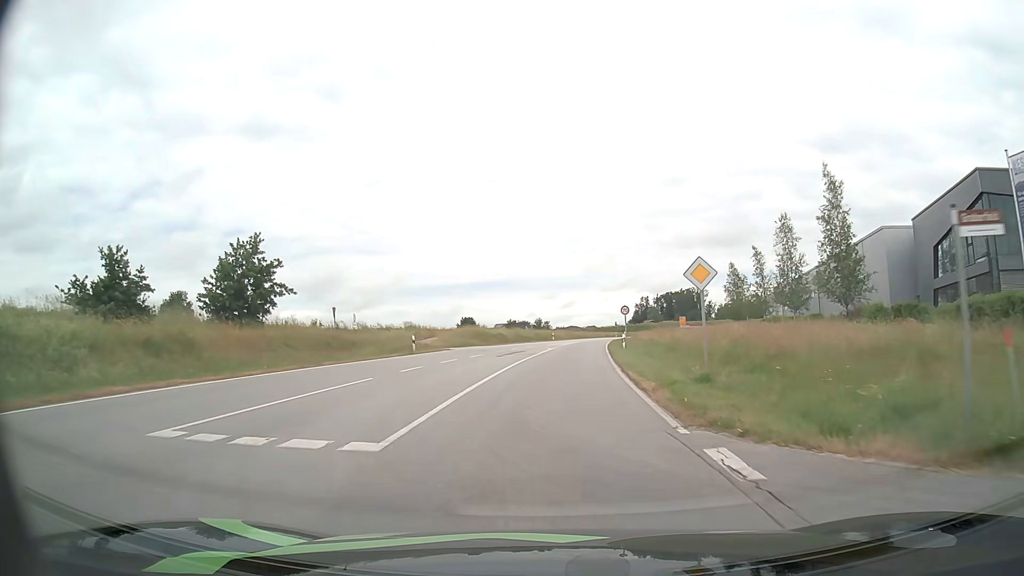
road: secondary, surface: asphalt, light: Day
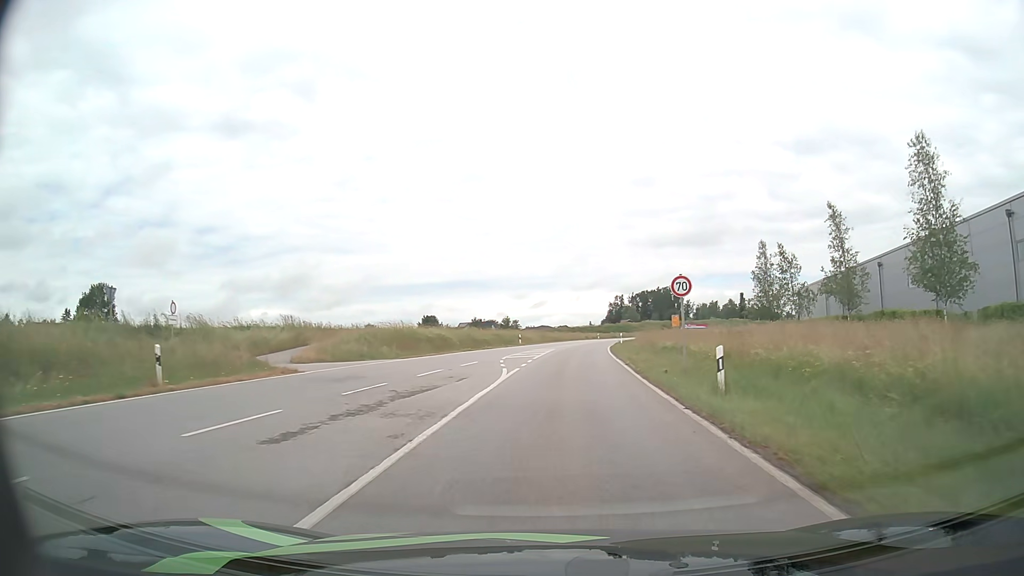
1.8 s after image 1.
(+0.4, +25.5) m; +2°
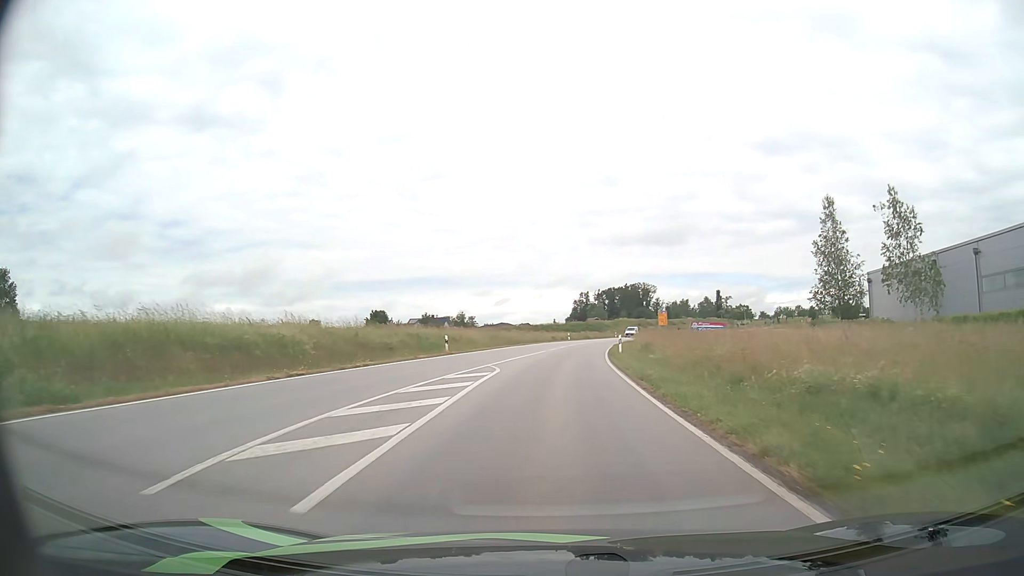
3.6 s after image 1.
(+0.8, +26.2) m; +3°
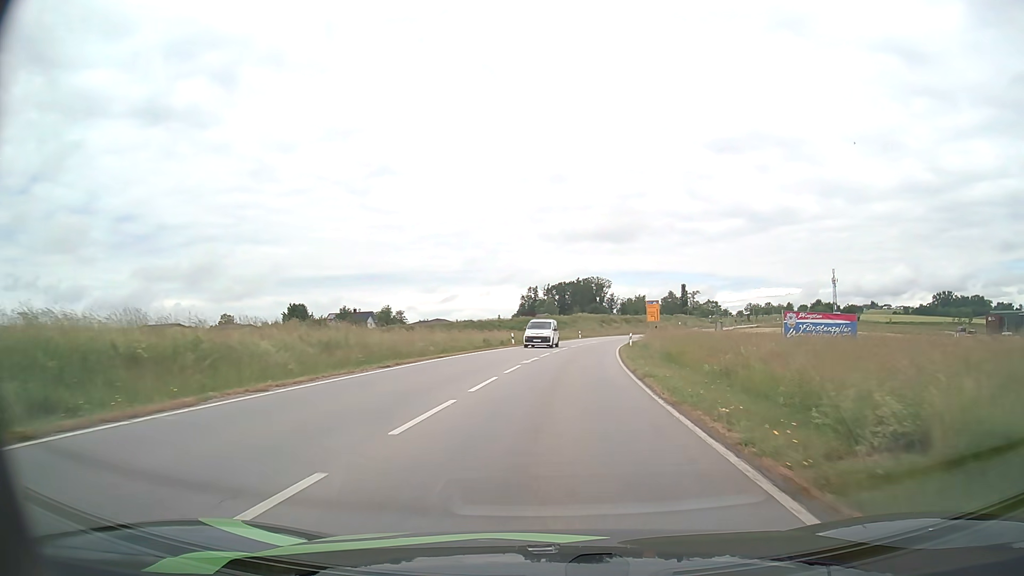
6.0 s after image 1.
(+1.3, +36.0) m; +4°
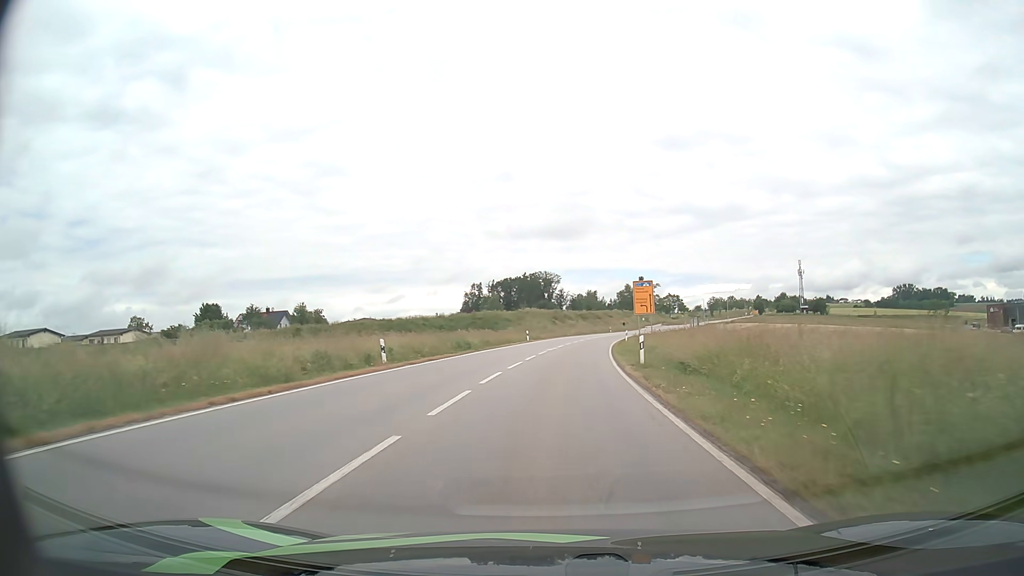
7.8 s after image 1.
(+1.3, +27.9) m; +5°
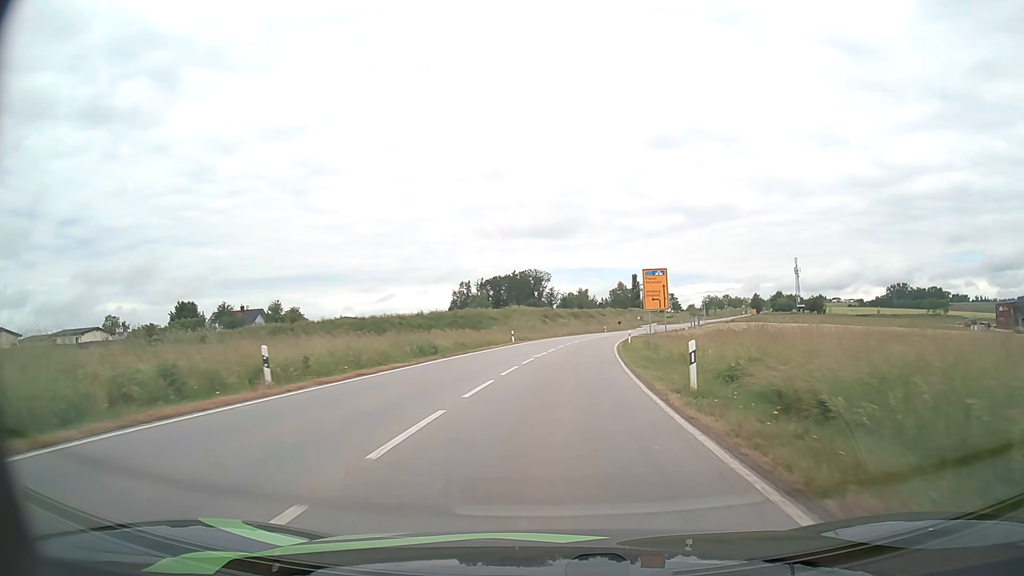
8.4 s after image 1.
(0.0, +9.5) m; +1°
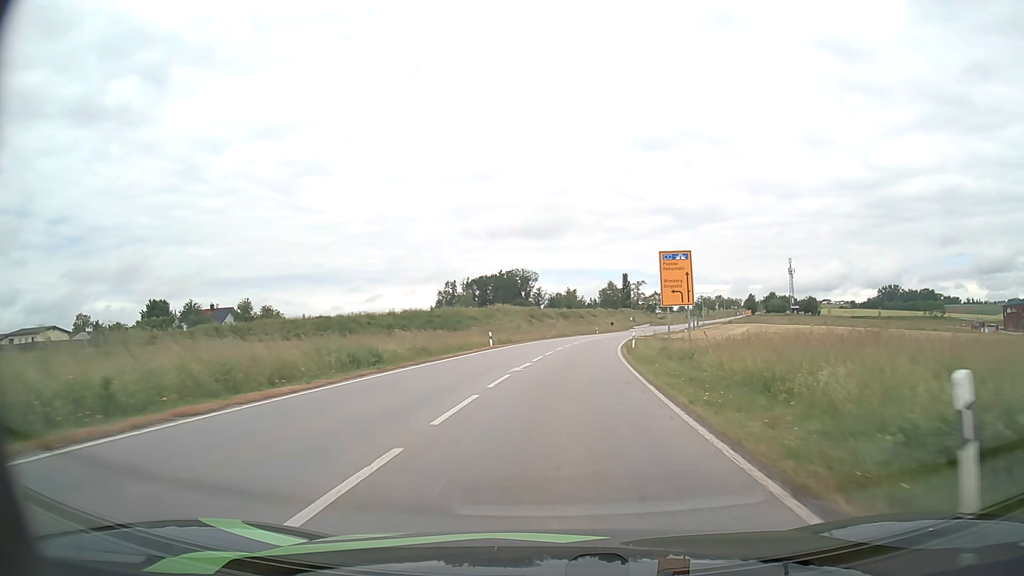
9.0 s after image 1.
(+0.1, +9.5) m; +1°
